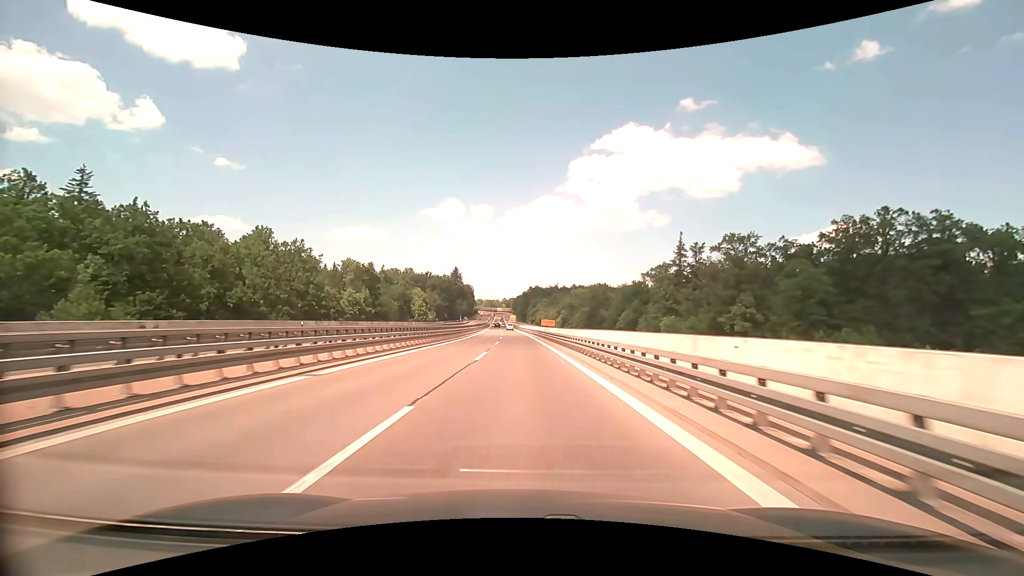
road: trunk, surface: asphalt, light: Day
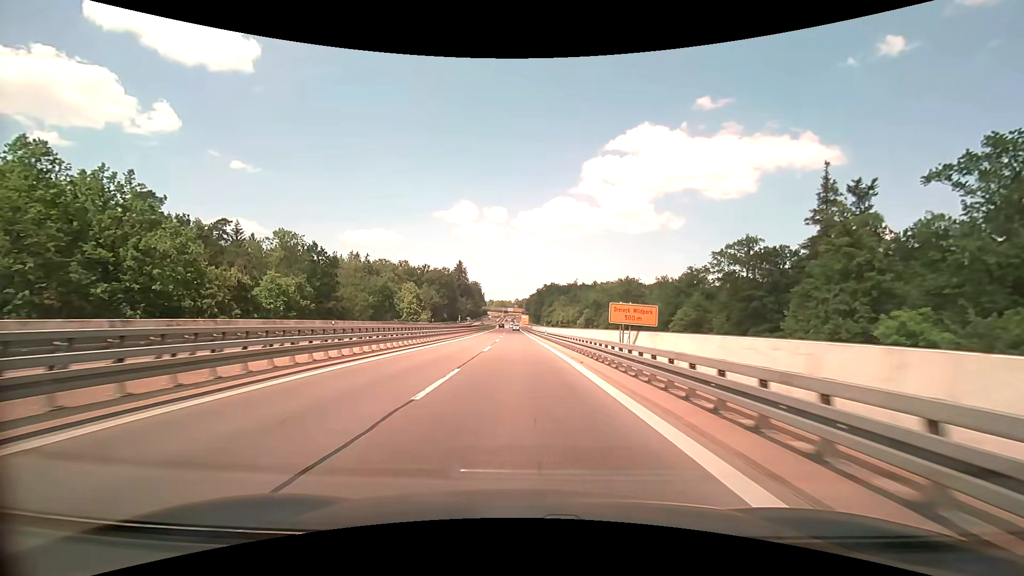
(-0.5, +47.1) m; -1°
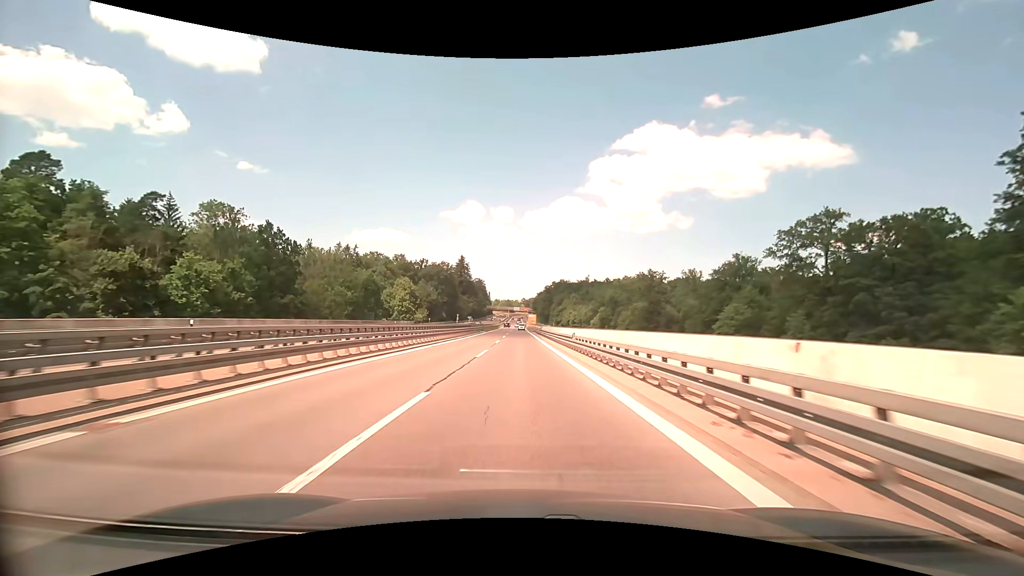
(-0.2, +23.6) m; -1°
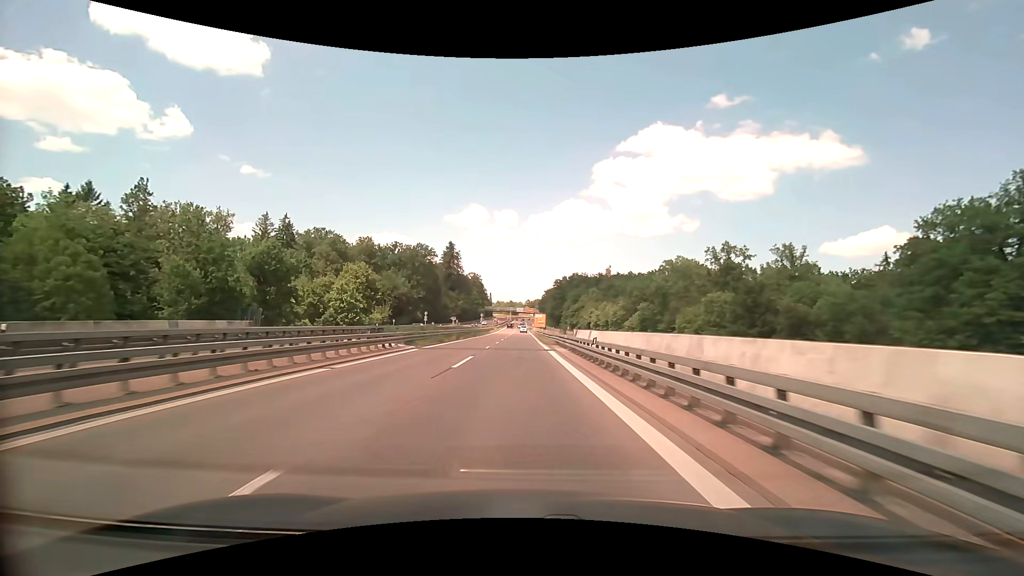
(-0.2, +59.3) m; 0°
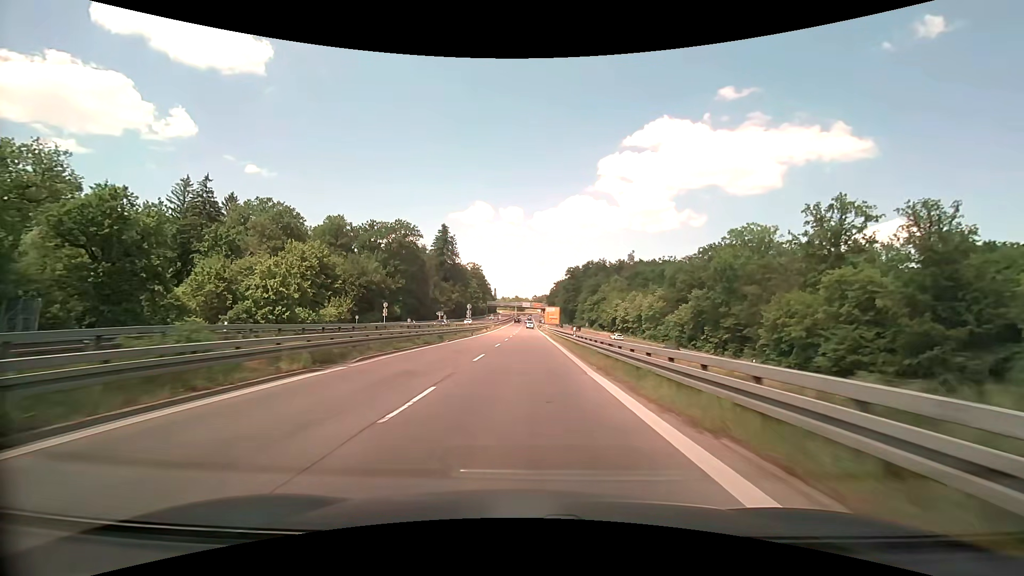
(-0.4, +35.6) m; -1°
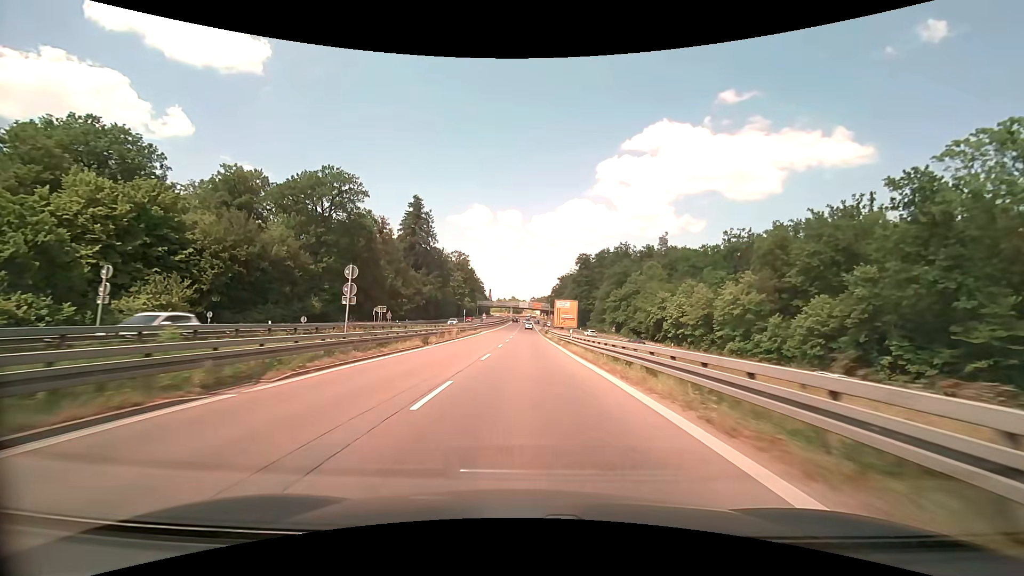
(-0.1, +47.4) m; 0°
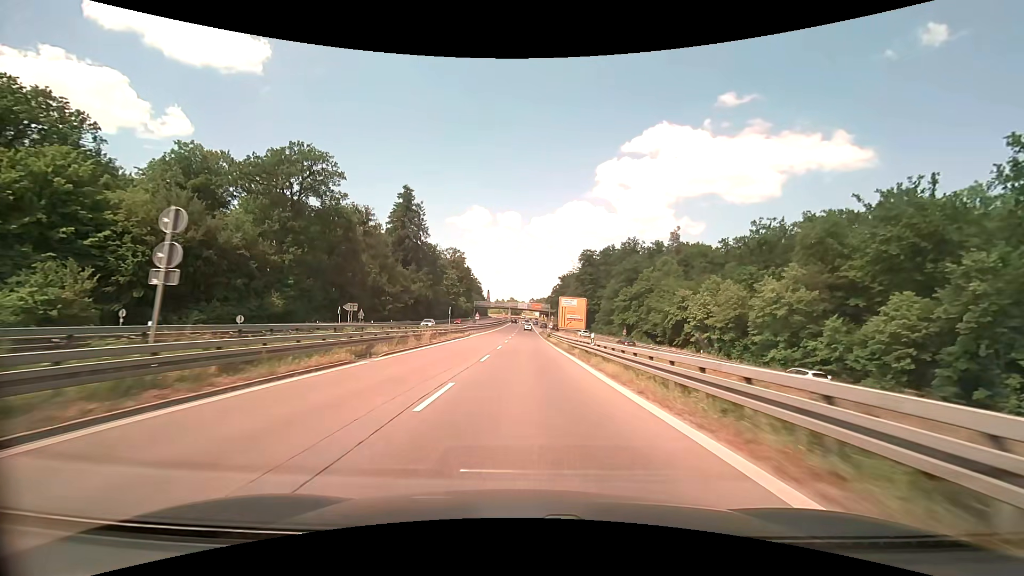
(0.0, +11.9) m; 0°
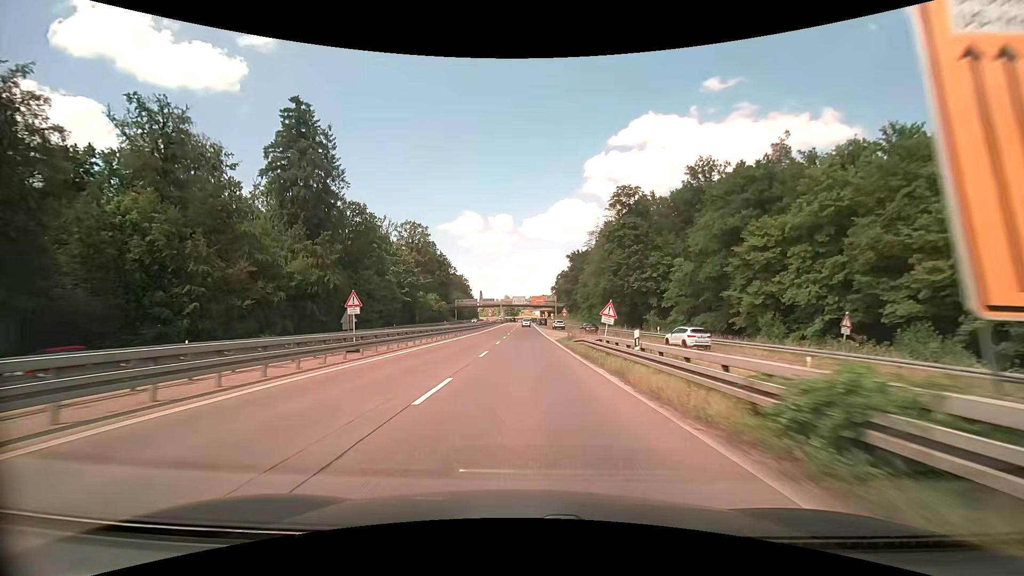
(+0.2, +59.5) m; 0°
(0, +10) (0, +20) (0, +30) (0, +40) (0, +50) (0, +60) (0, +70) (0, +80) (0, +90) (0, +100) m
